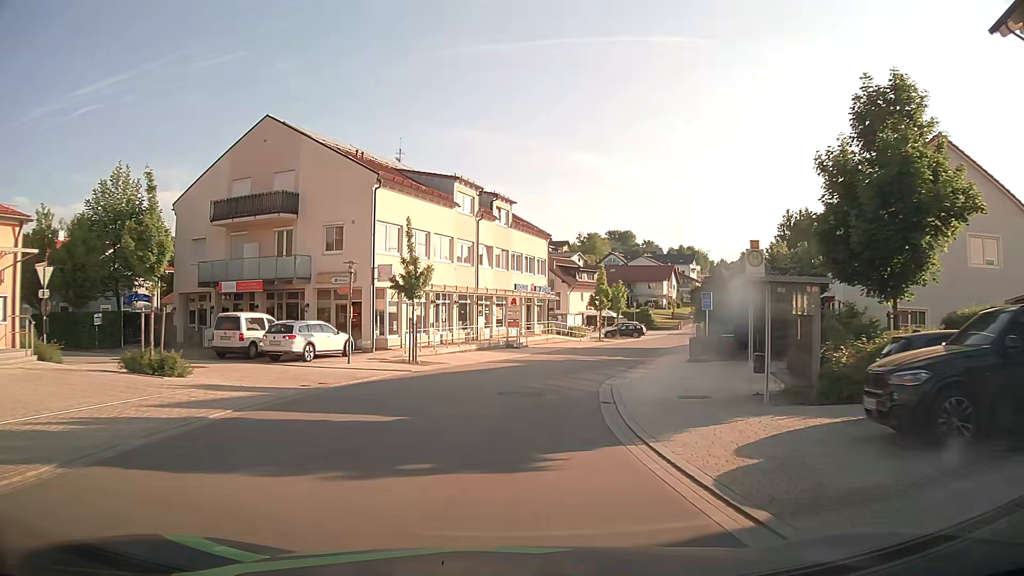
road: tertiary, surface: asphalt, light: Day
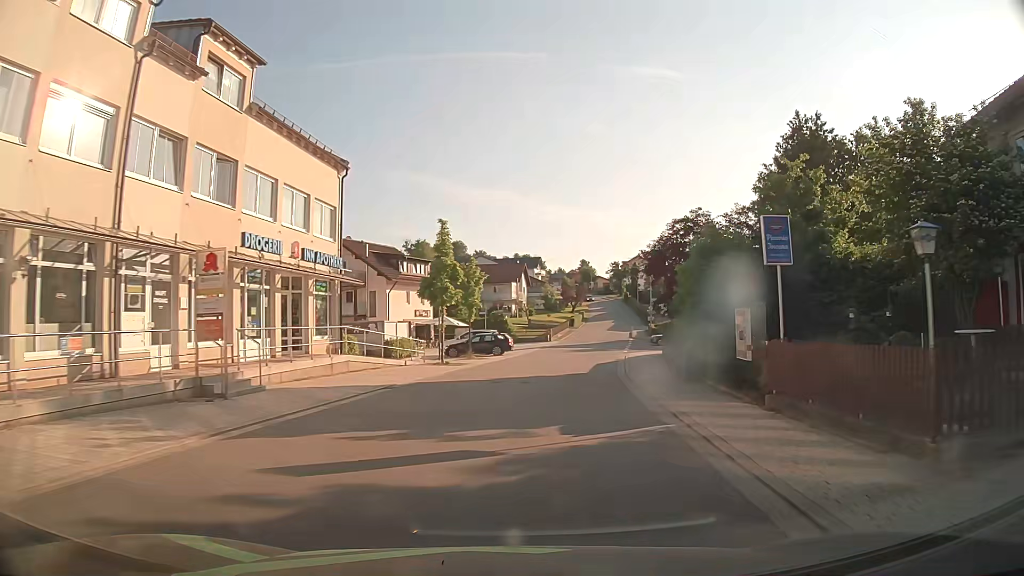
(+2.5, +26.8) m; +14°
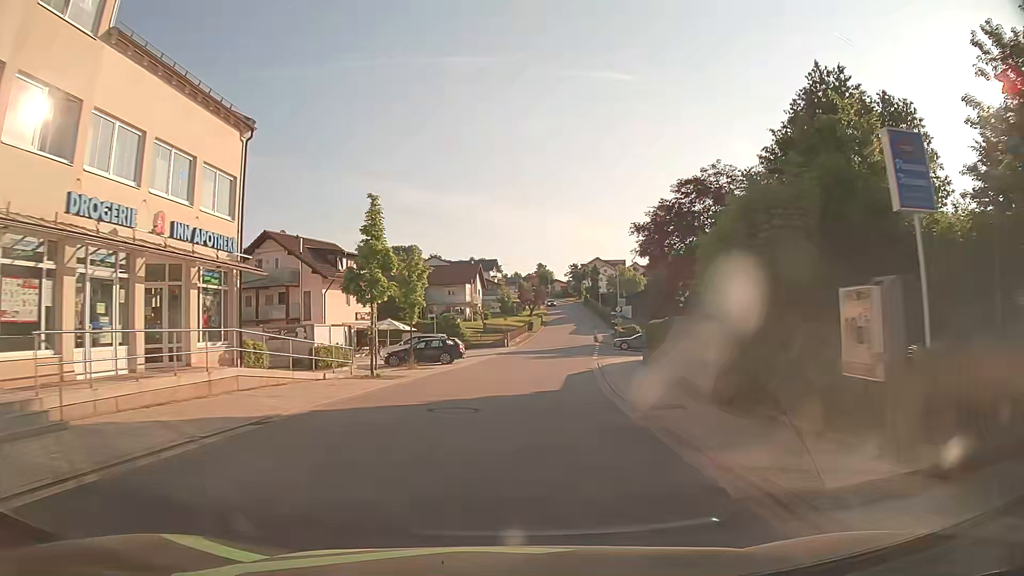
(+0.2, +6.5) m; +3°
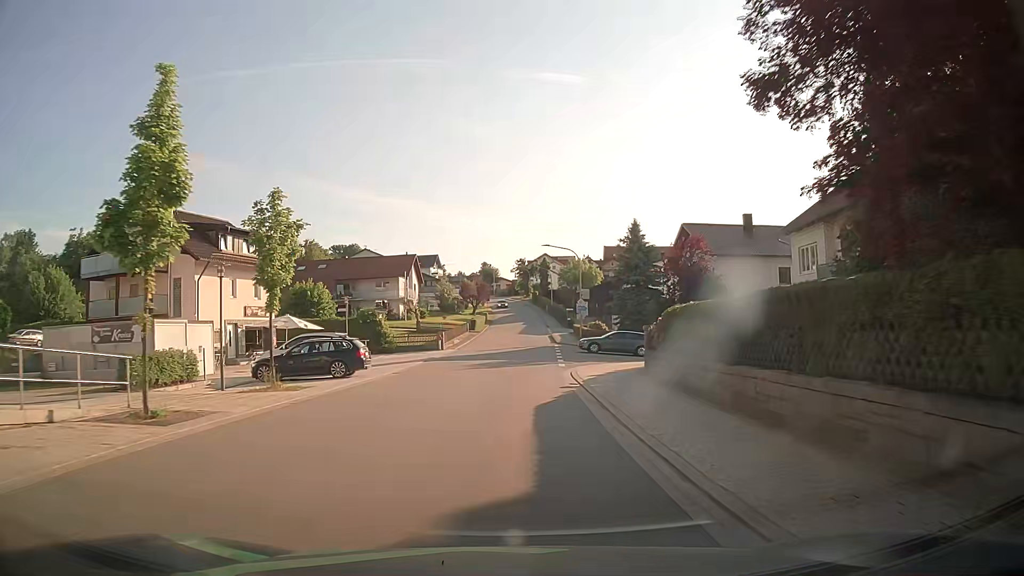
(+0.6, +12.4) m; +4°
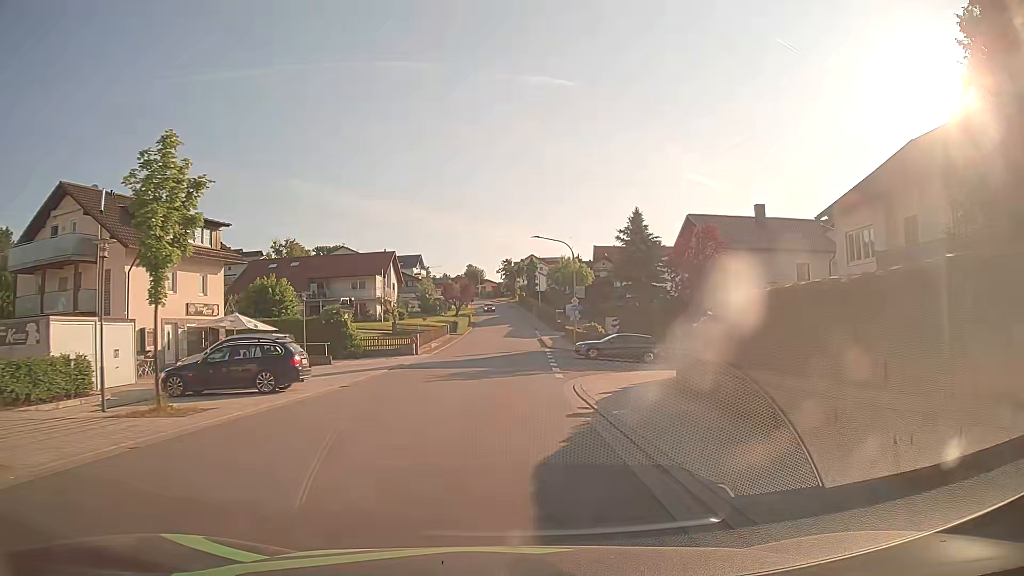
(+0.1, +5.9) m; +1°
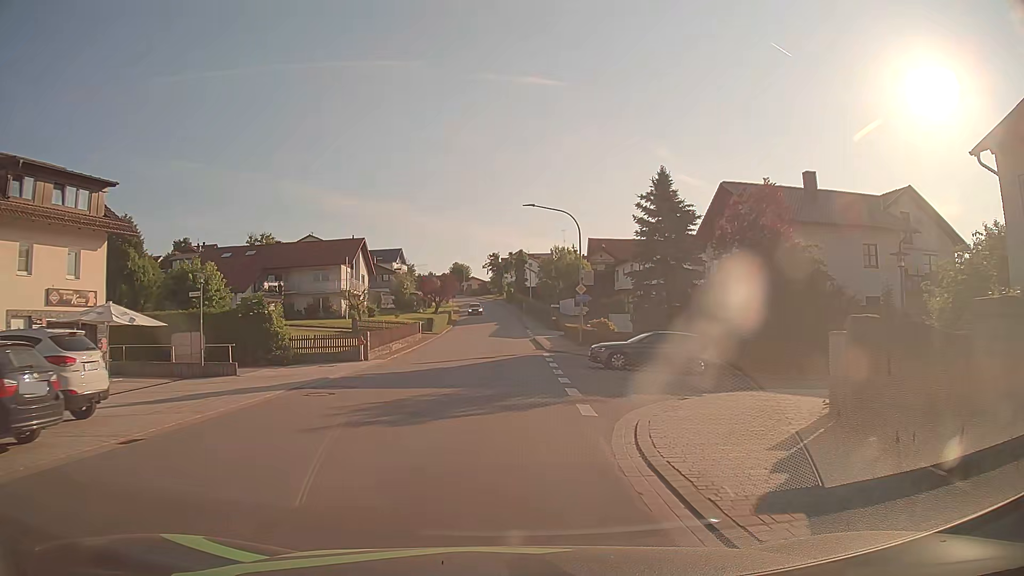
(+0.3, +10.9) m; +2°
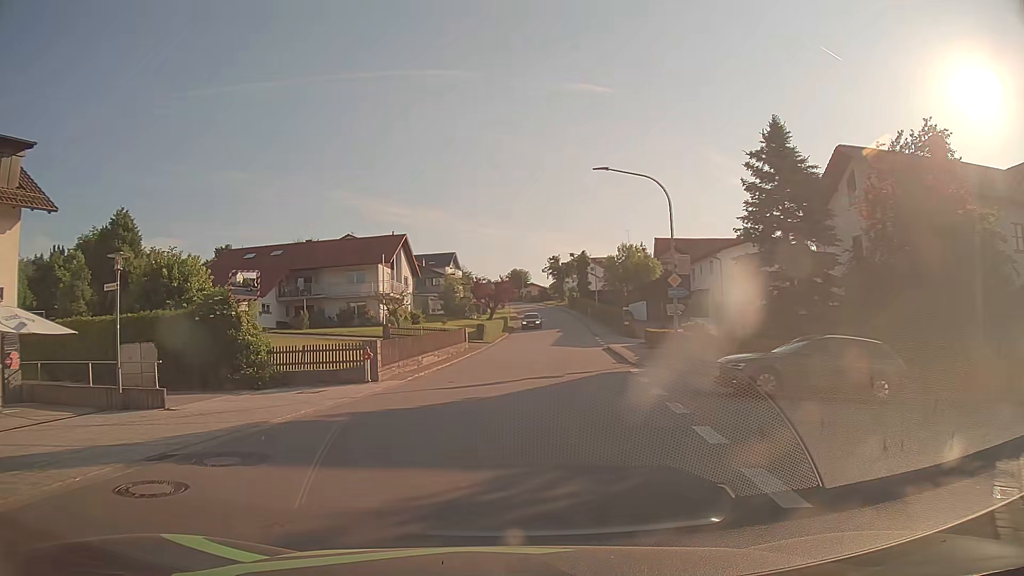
(-0.1, +8.8) m; -4°
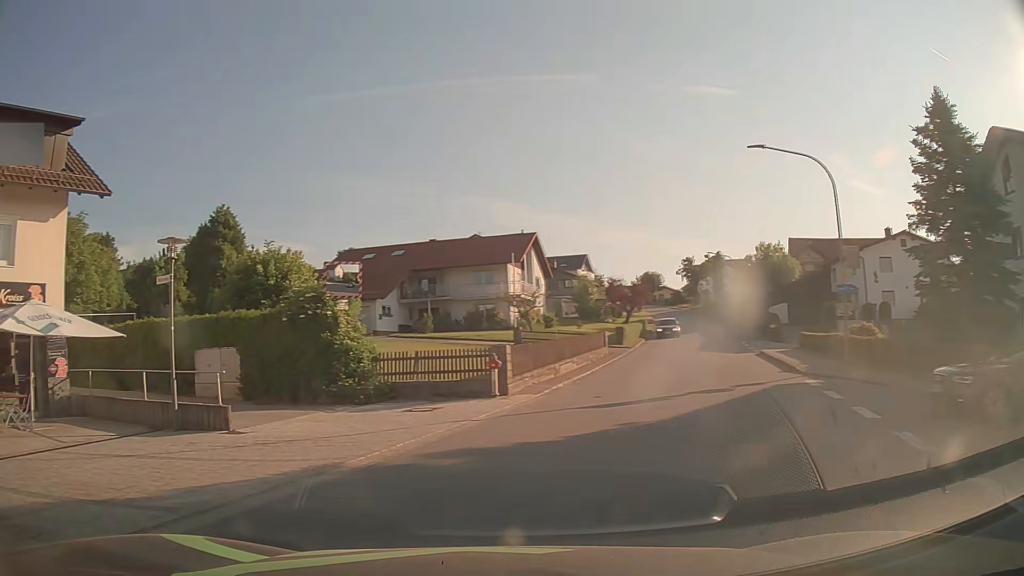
(-0.3, +3.5) m; -11°
